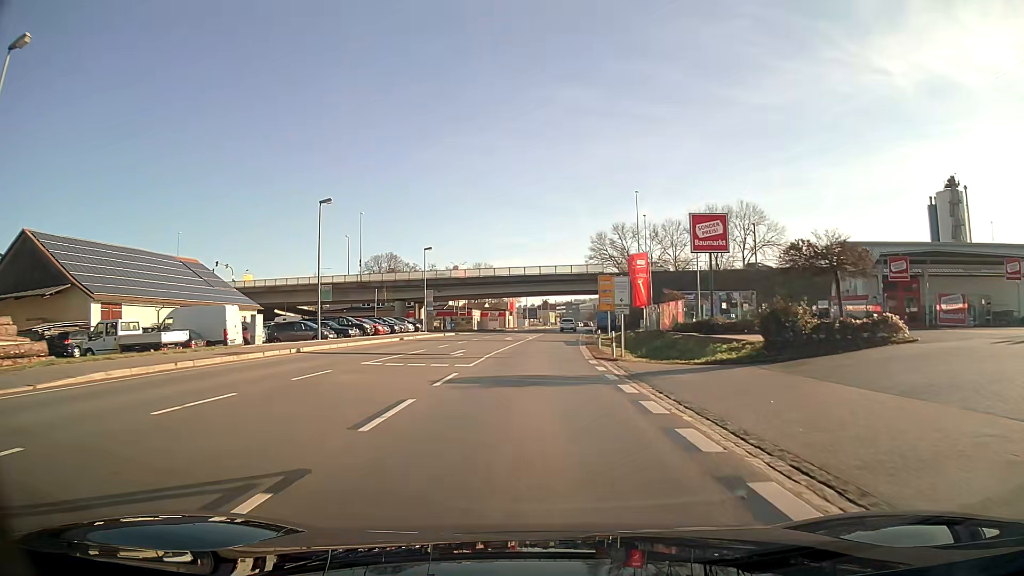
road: primary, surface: asphalt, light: Day
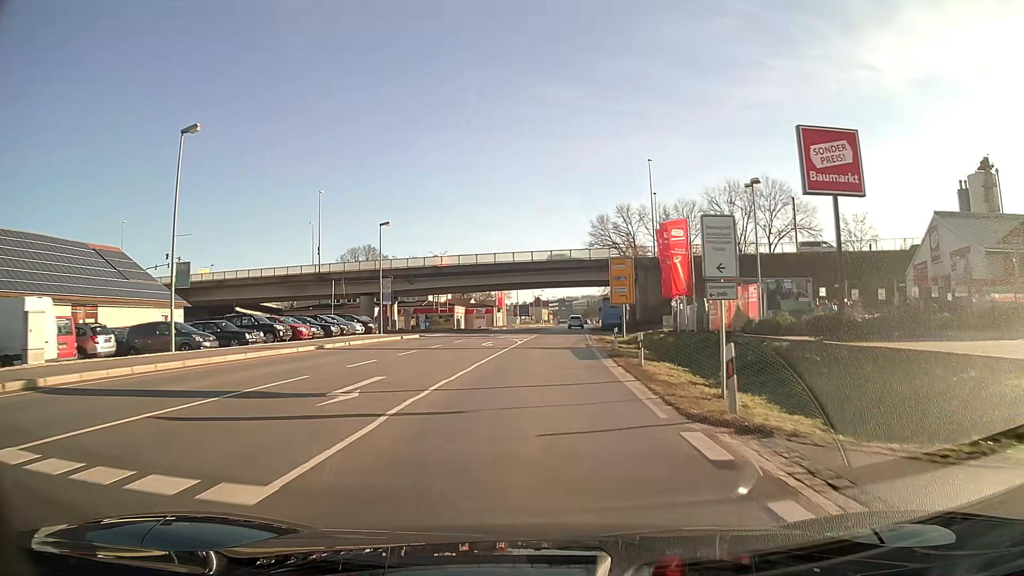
(+0.1, +15.7) m; +1°
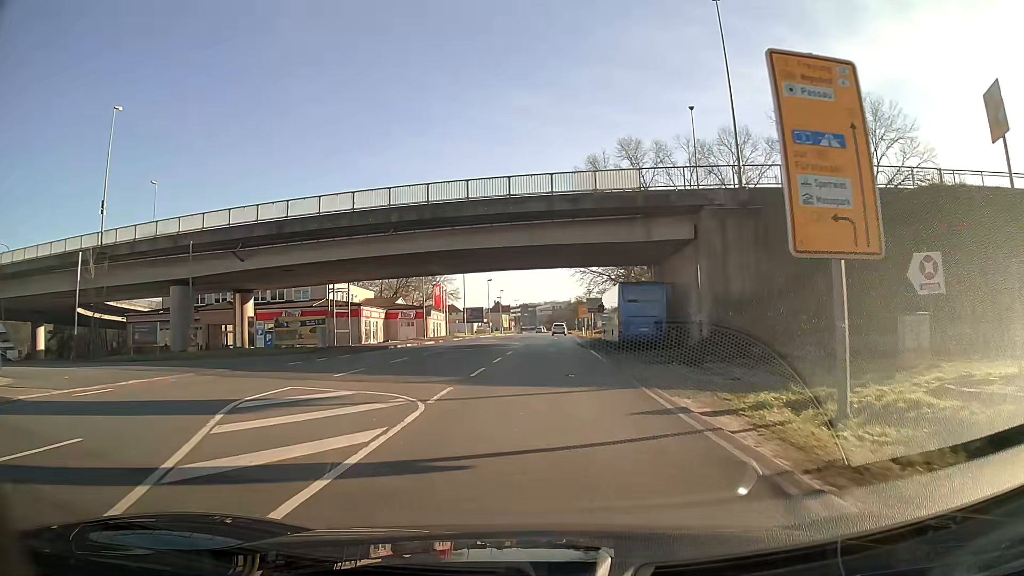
(+1.1, +38.6) m; +3°
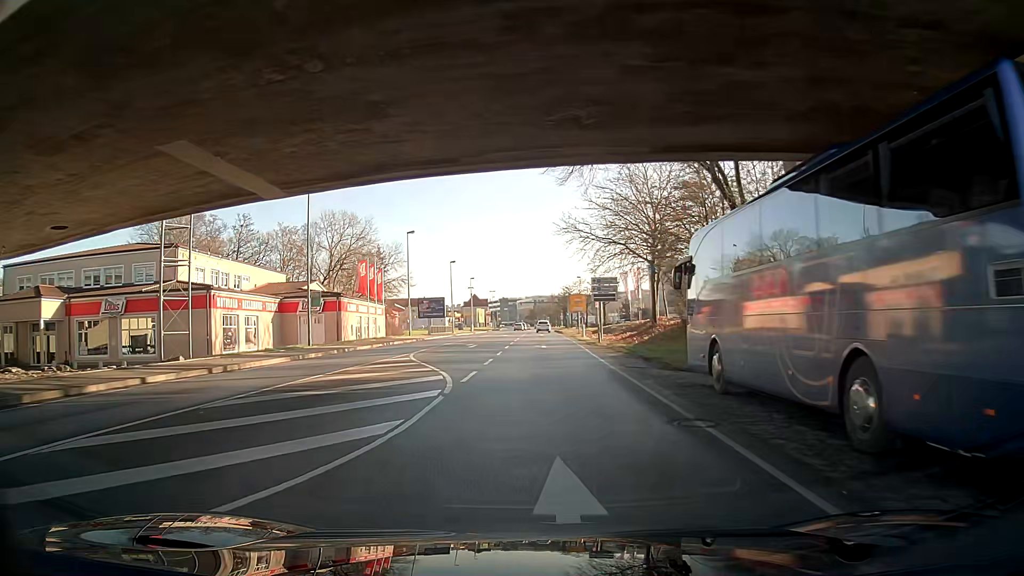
(+0.5, +29.8) m; +1°
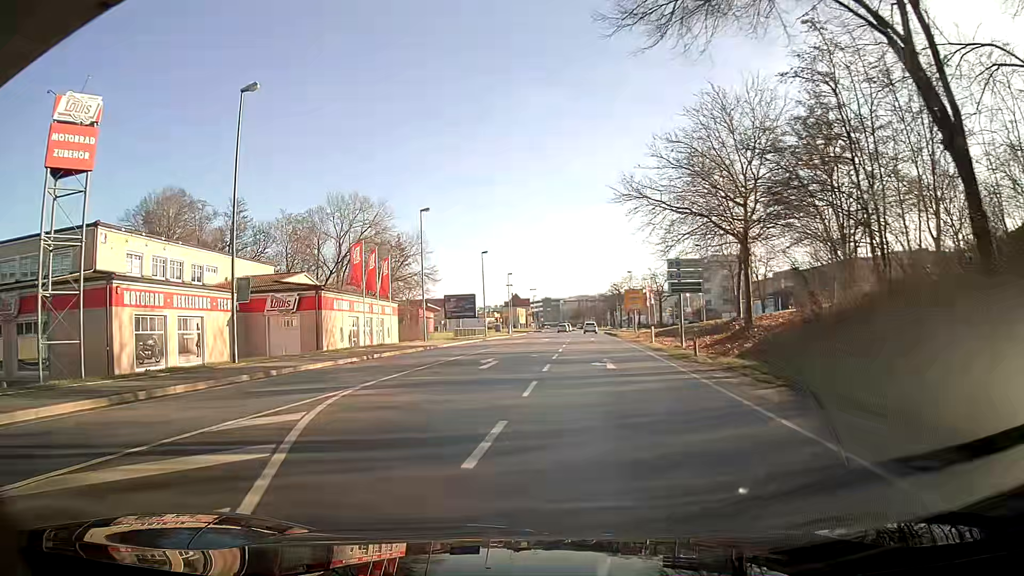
(-0.2, +14.4) m; -2°
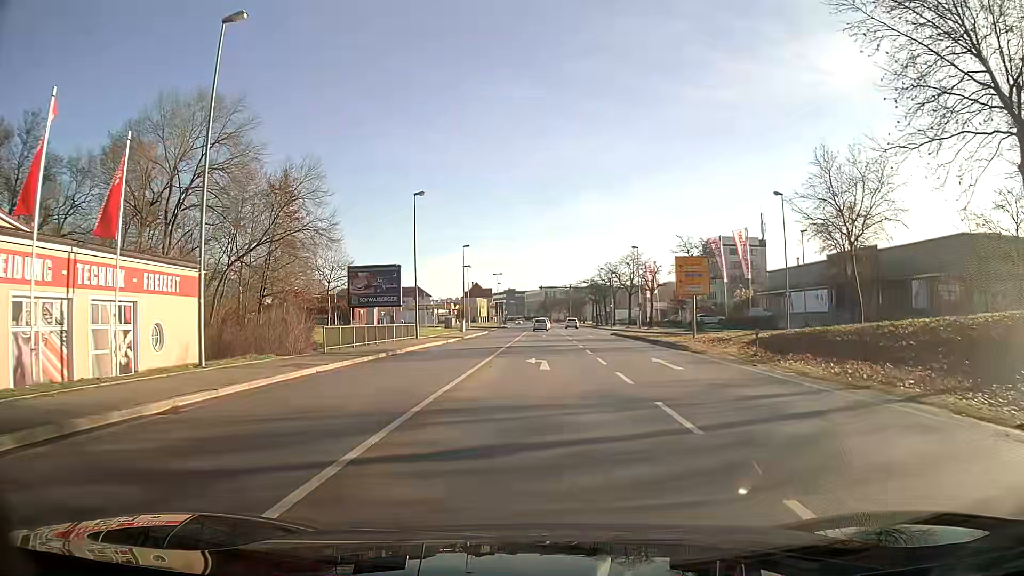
(-0.7, +34.4) m; +2°
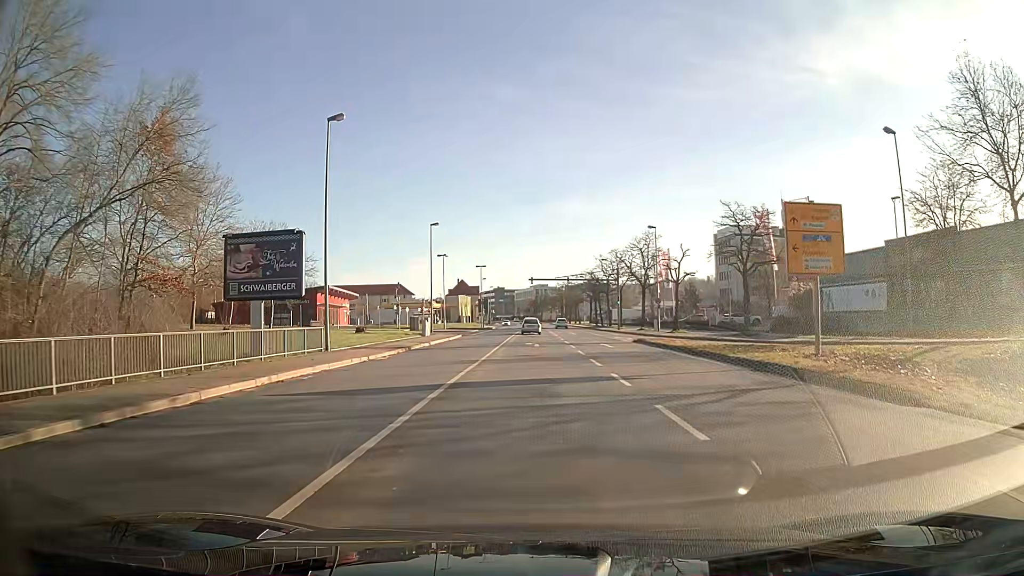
(+0.2, +18.5) m; +1°
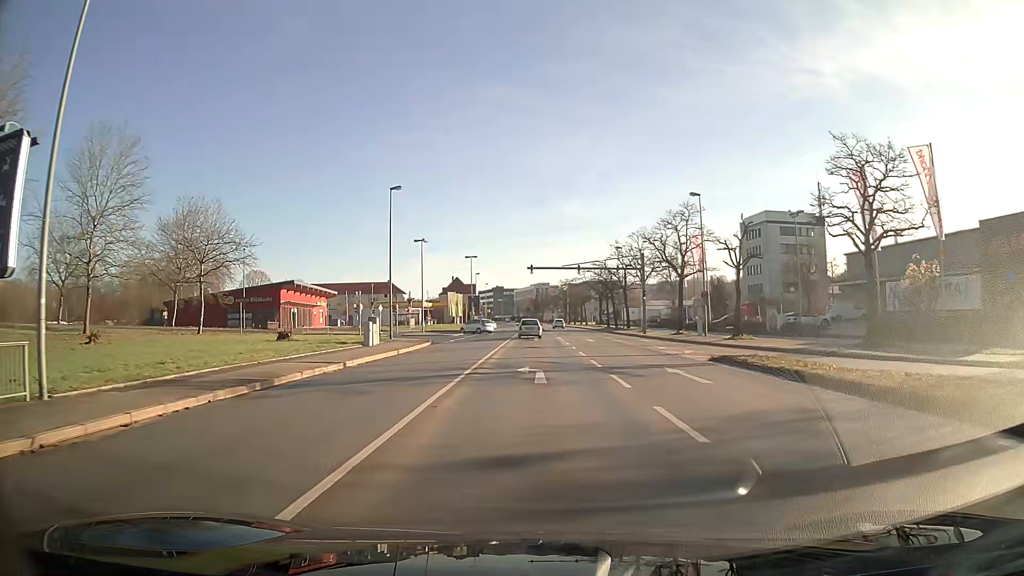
(0.0, +18.0) m; 0°
